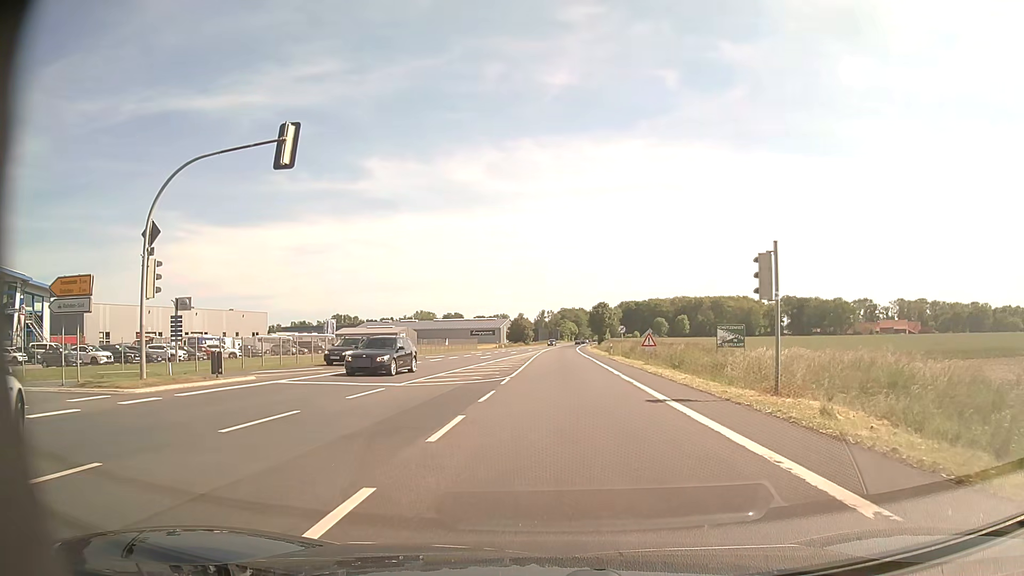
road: primary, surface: asphalt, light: Day
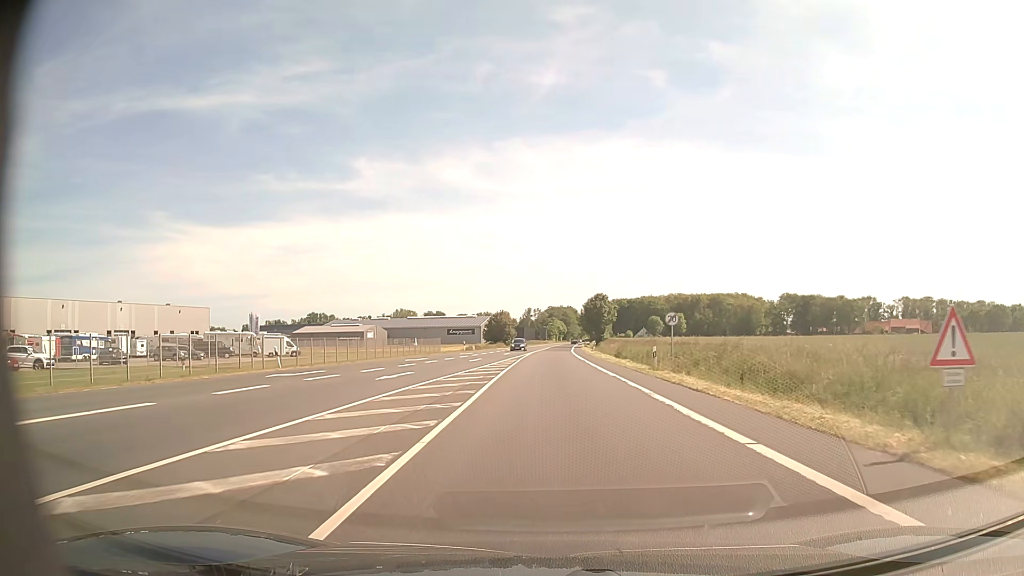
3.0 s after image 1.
(+0.2, +28.7) m; +1°
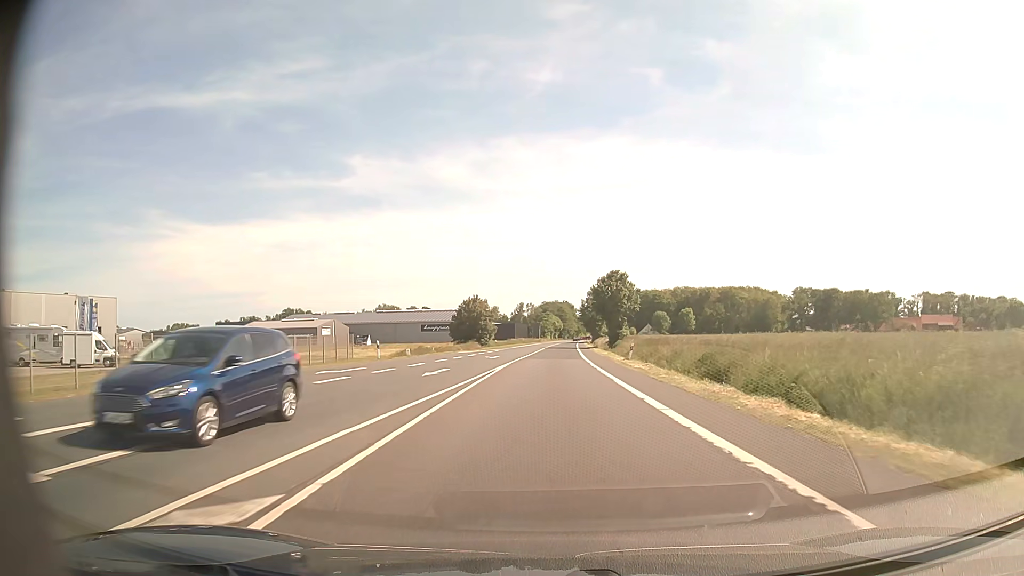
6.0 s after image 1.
(+0.2, +39.1) m; +1°
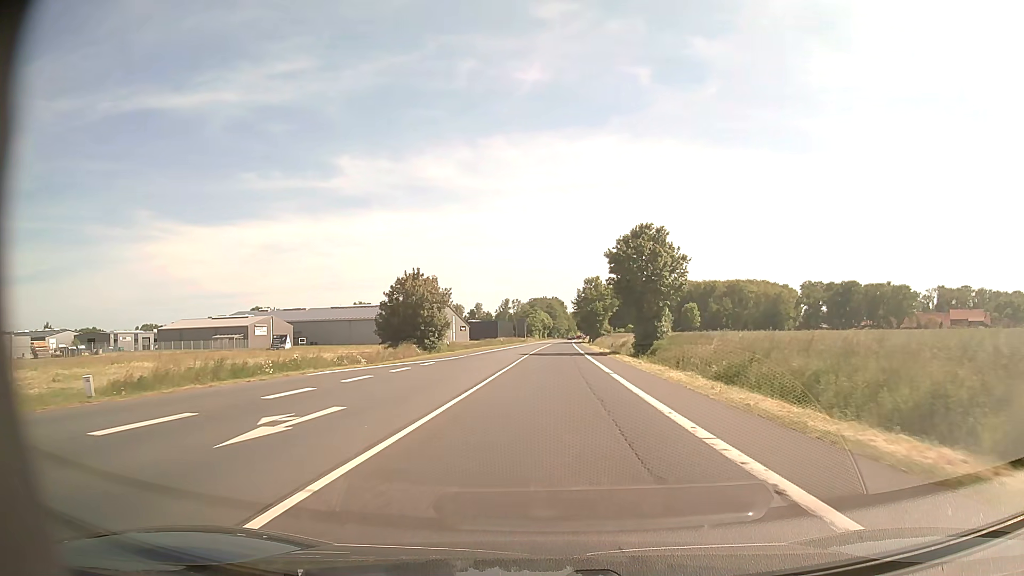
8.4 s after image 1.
(+0.2, +35.9) m; +1°
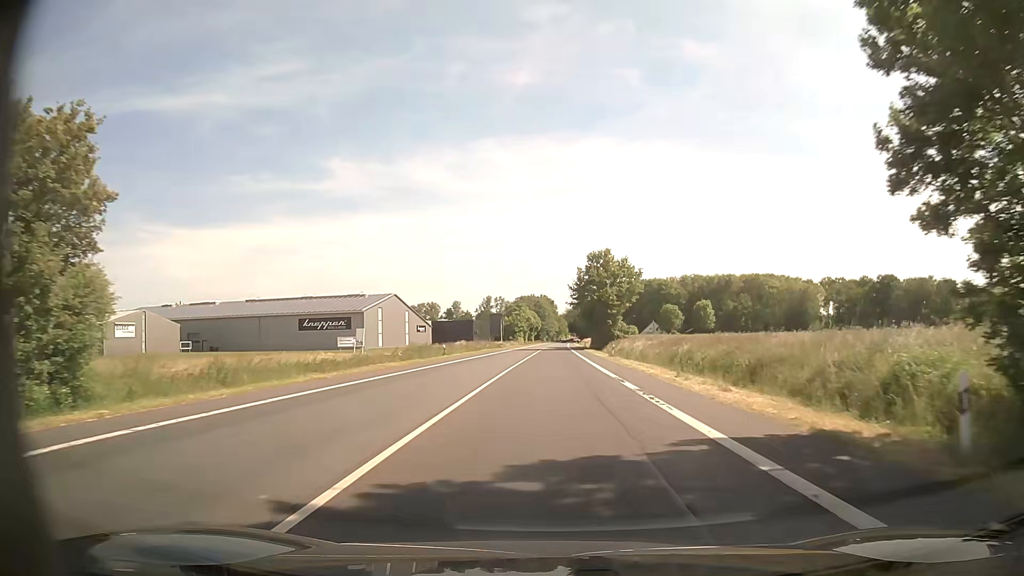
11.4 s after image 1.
(+0.5, +47.7) m; +1°
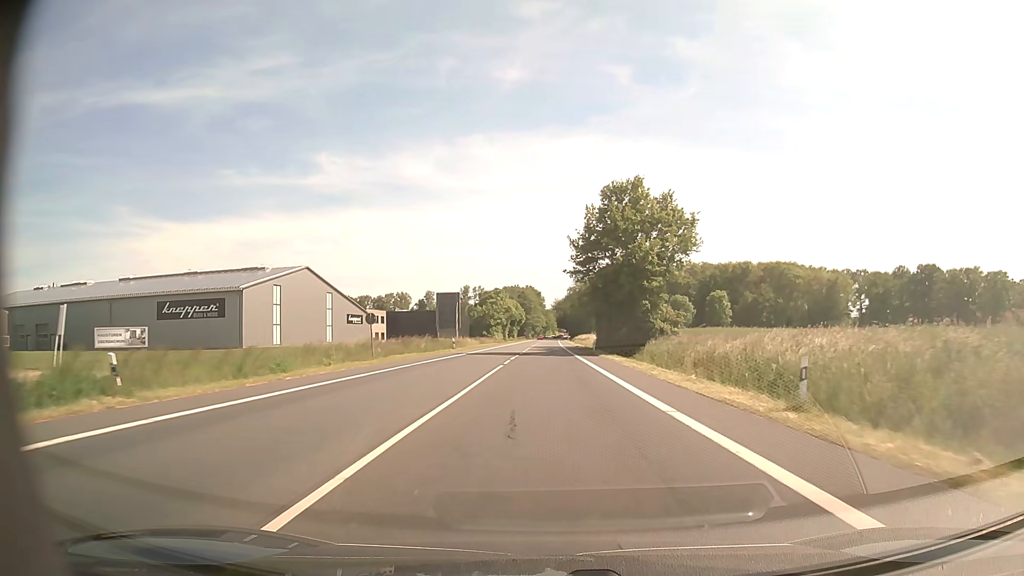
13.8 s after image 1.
(+0.3, +41.7) m; +1°
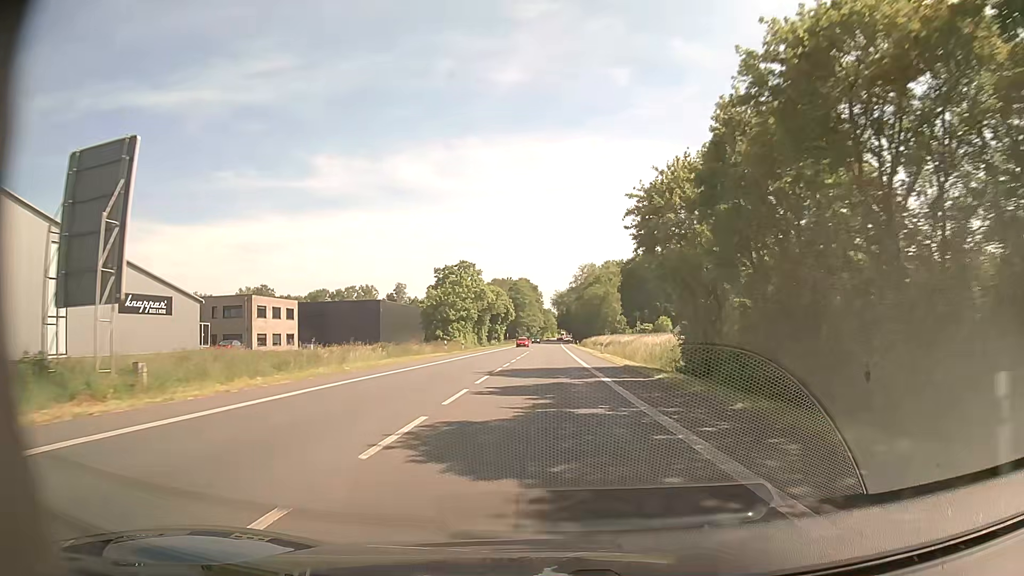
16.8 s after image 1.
(+0.2, +56.1) m; +1°
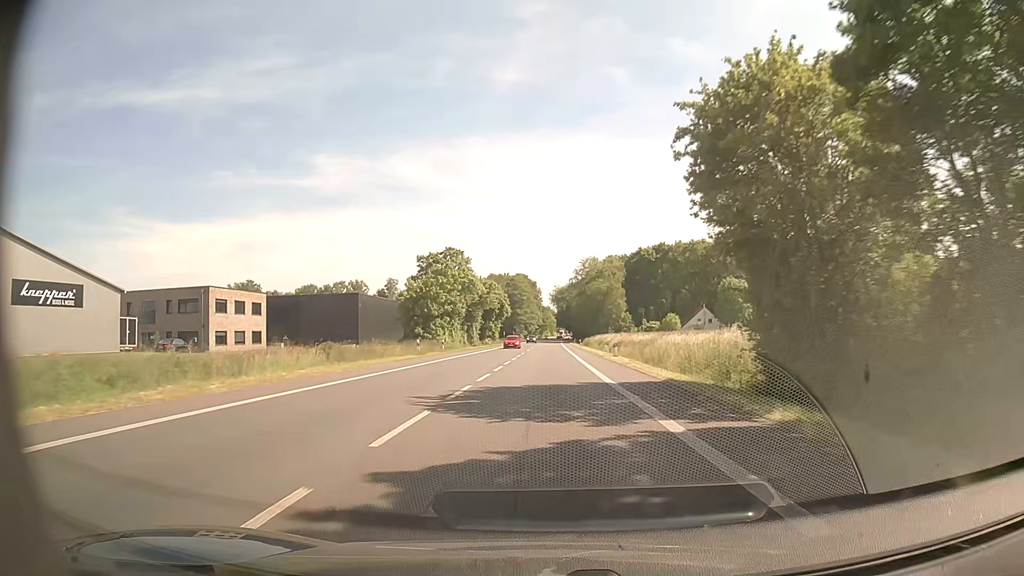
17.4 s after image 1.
(-0.1, +11.7) m; 0°
(0, +10) (0, +20) (0, +30) (0, +40) (0, +50) (0, +60) (0, +70) (0, +80) (0, +90) (0, +100) m
